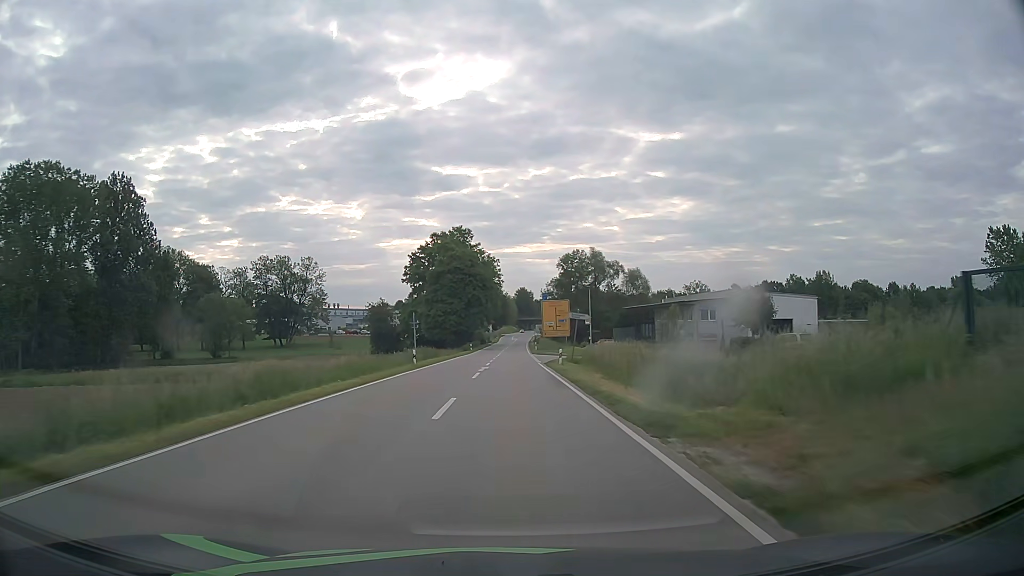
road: secondary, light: Day
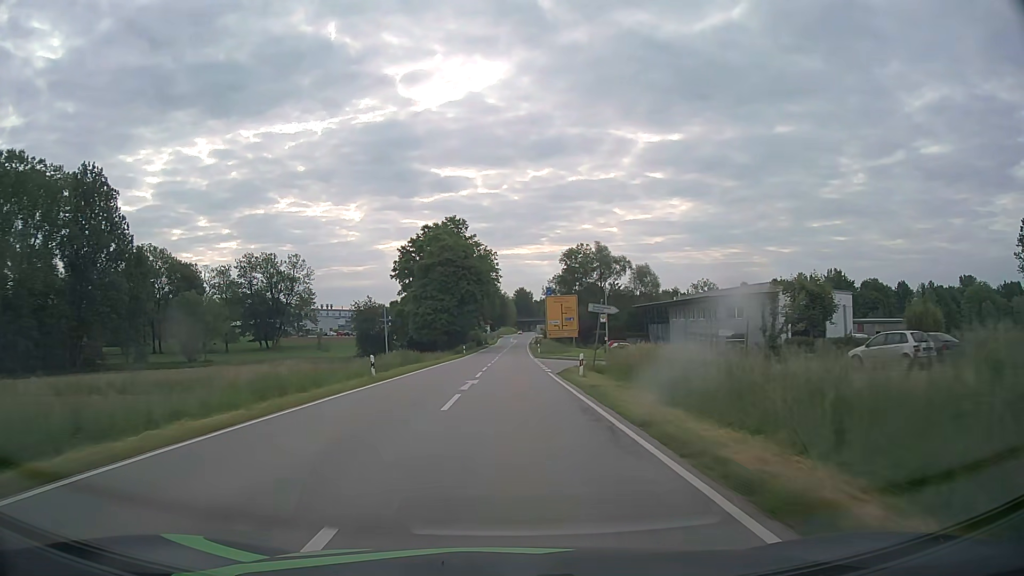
(0.0, +10.7) m; 0°
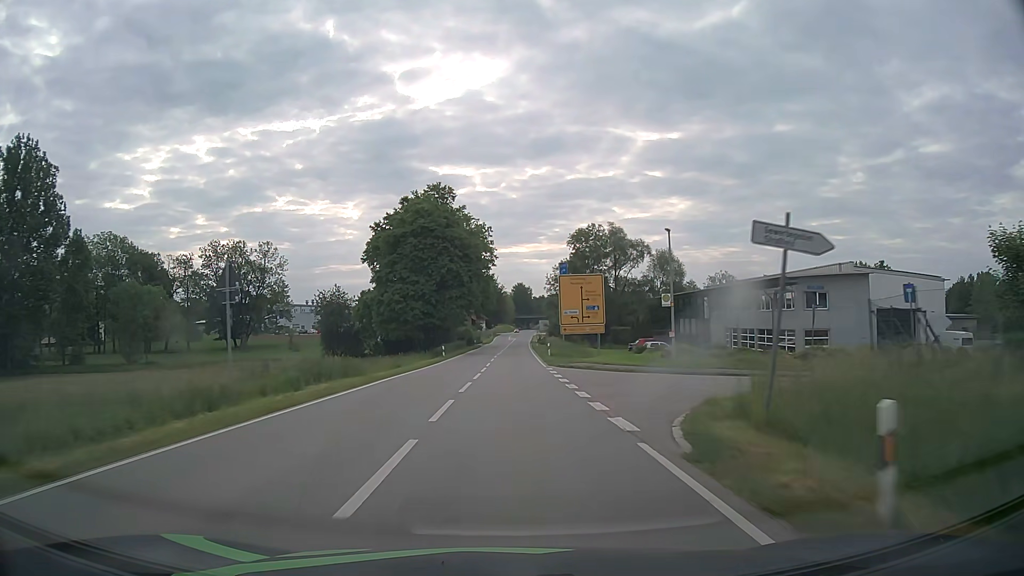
(0.0, +21.0) m; 0°
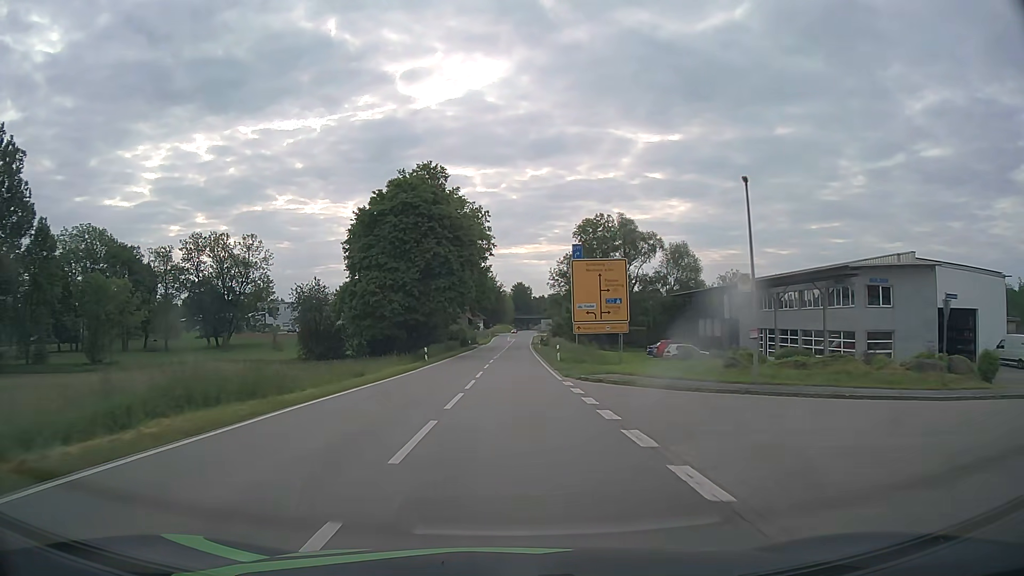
(0.0, +10.3) m; 0°
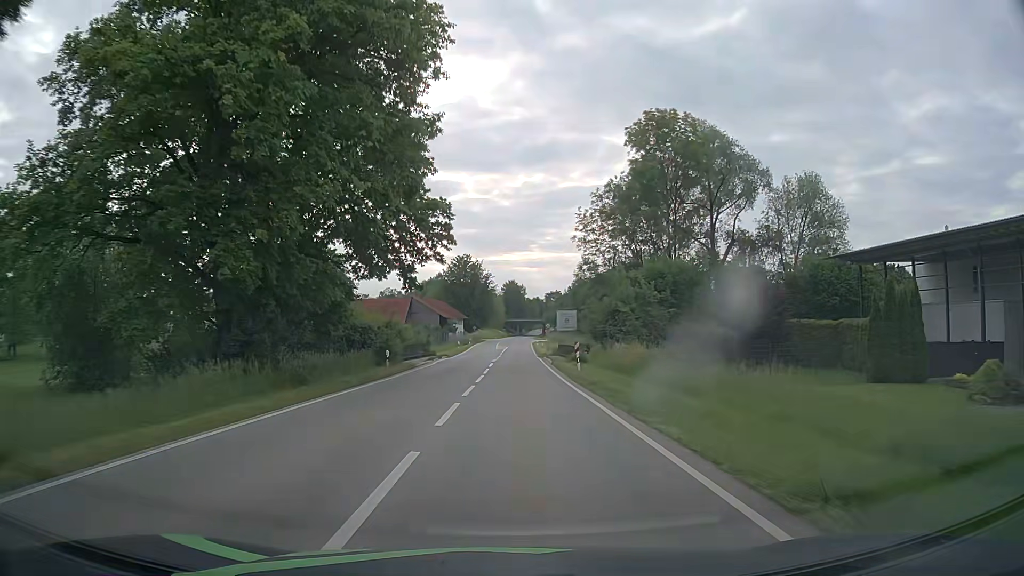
(+0.3, +49.5) m; +1°
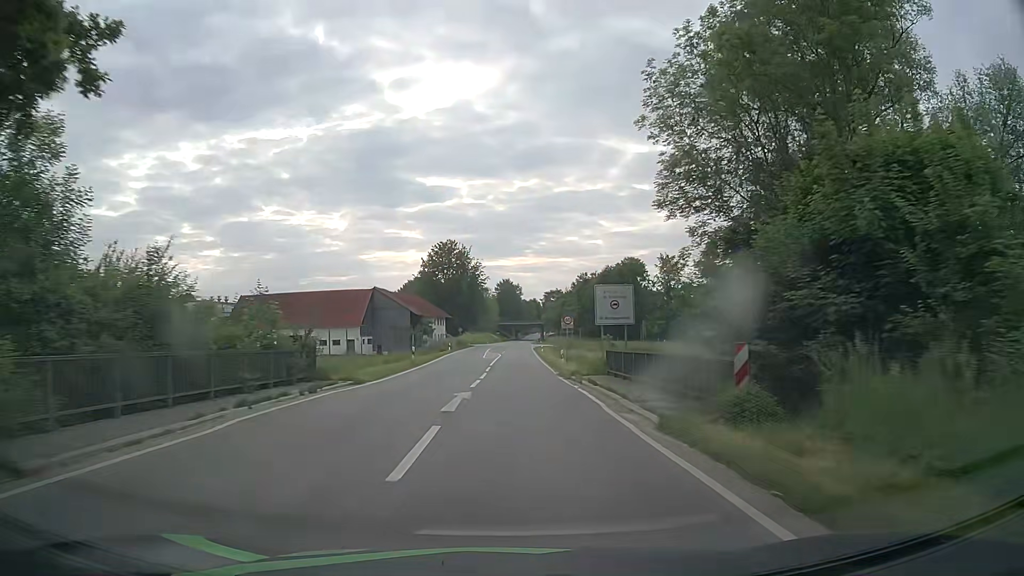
(+0.1, +28.4) m; 0°
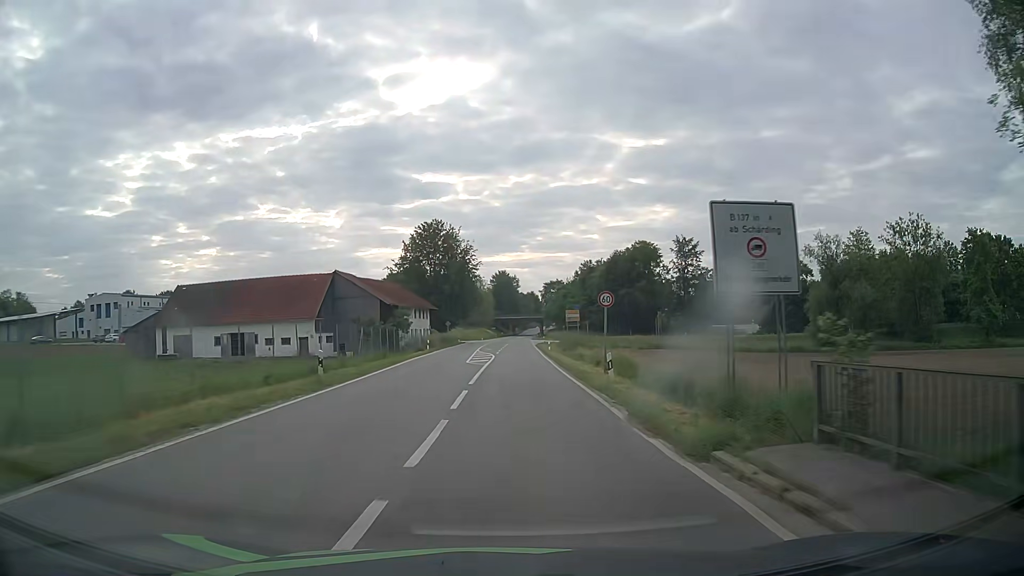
(0.0, +17.9) m; 0°
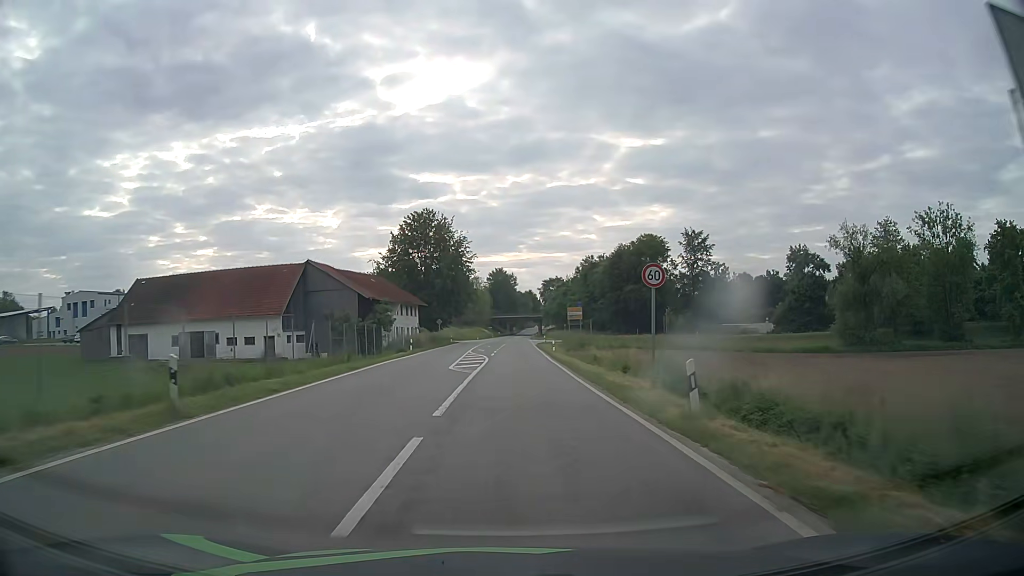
(0.0, +8.7) m; 0°
(0, +10) (0, +20) (0, +30) (0, +40) (0, +50) (+1, +60) (+1, +70) (+1, +80) (+1, +90) (+1, +100) m
